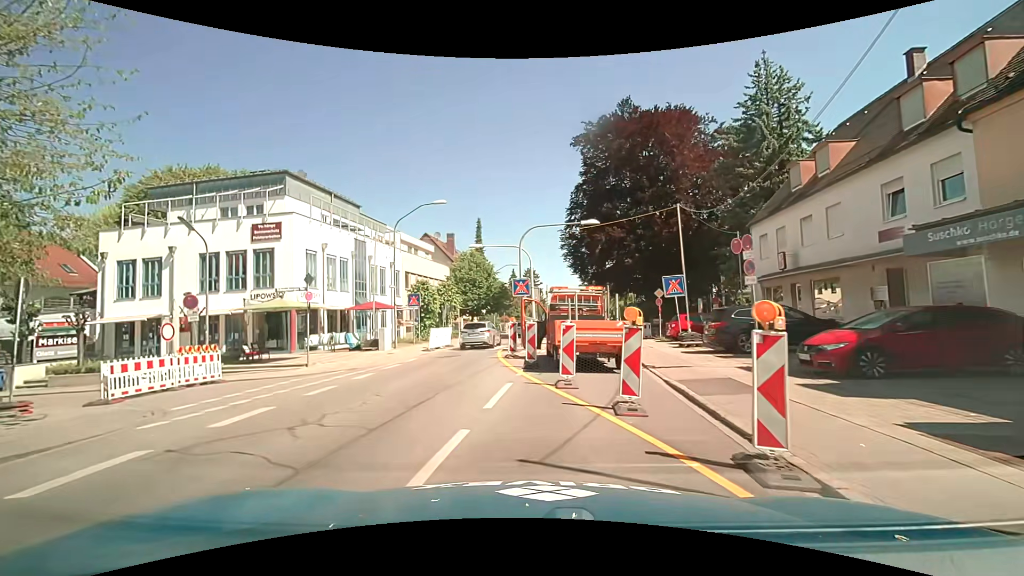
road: secondary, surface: asphalt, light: Day
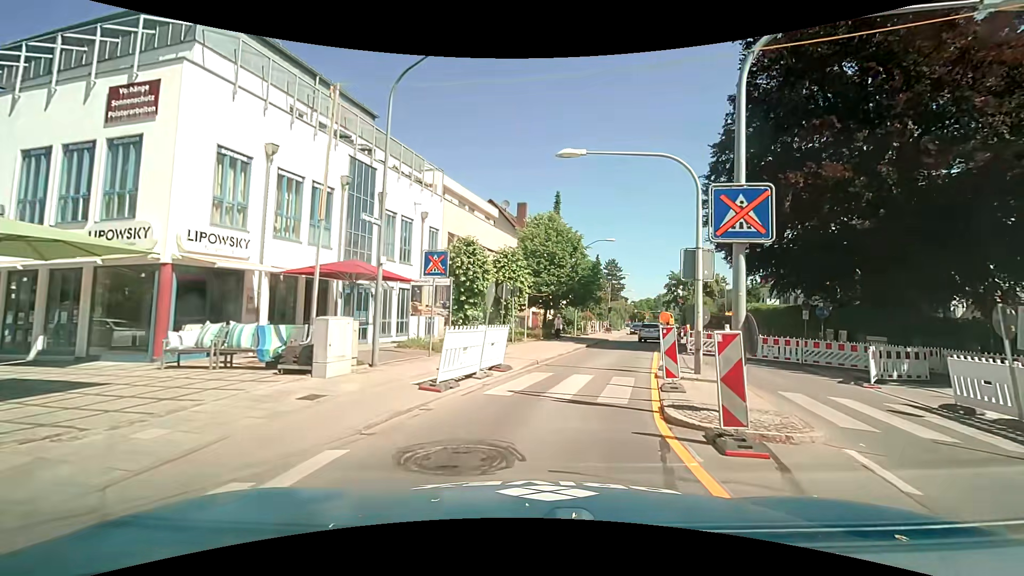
(-1.8, +16.3) m; -7°
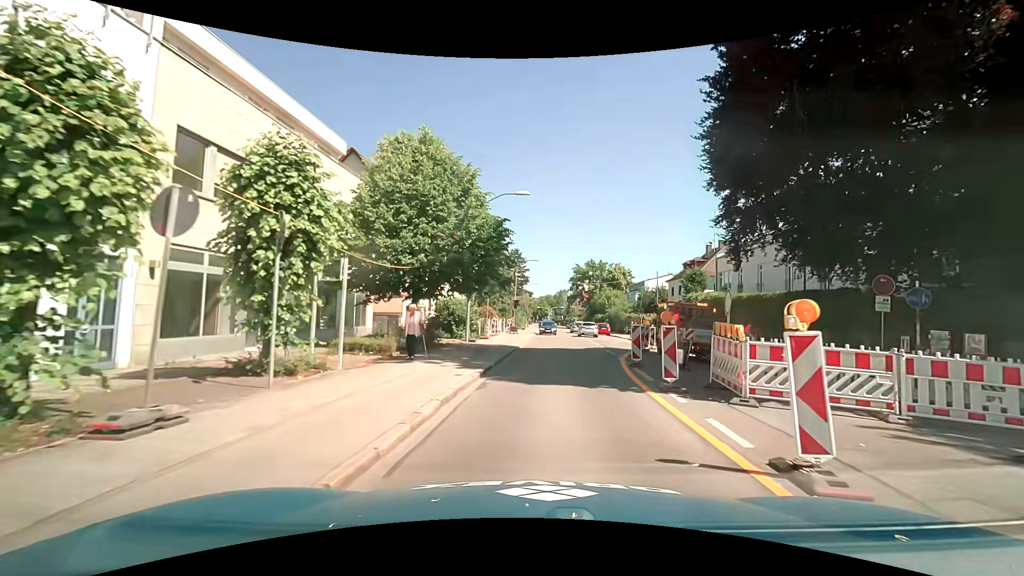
(+1.4, +15.0) m; +11°
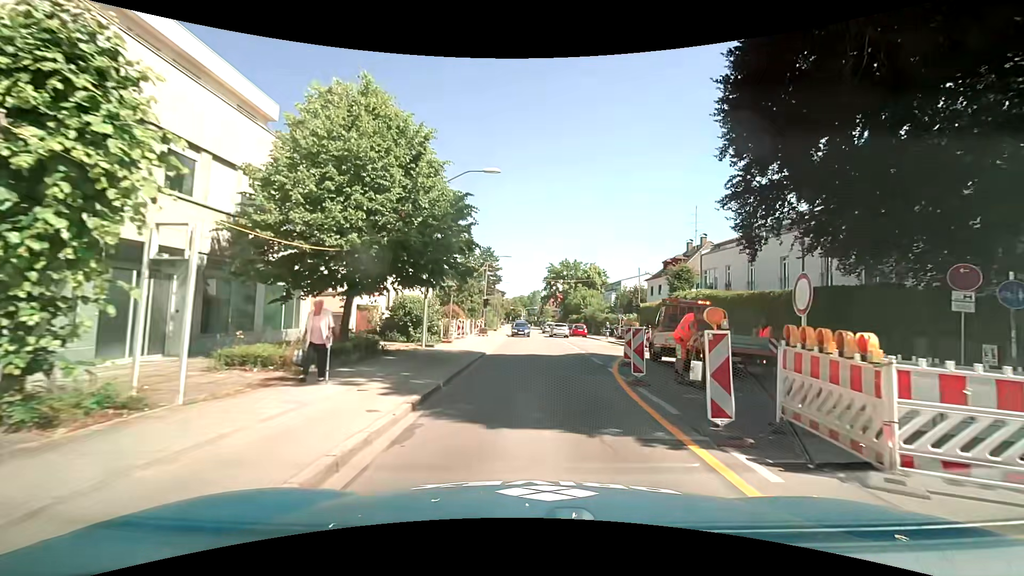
(+0.1, +4.2) m; +5°
(0, +10) (+1, +20) (+2, +30) (+3, +40) (+2, +50) (+2, +60) (+1, +70) (+1, +80) (0, +90) (0, +100) m
